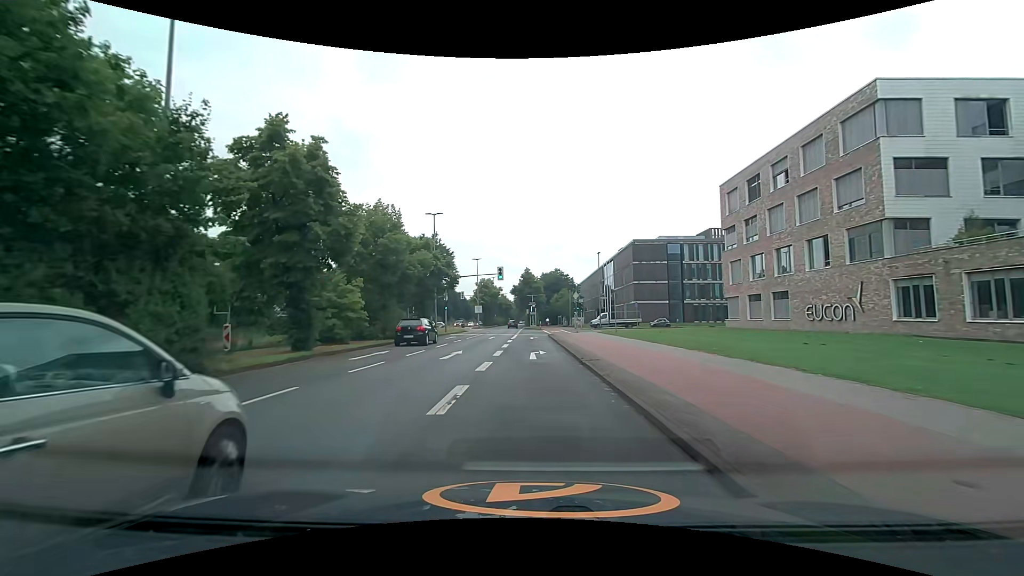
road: secondary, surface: asphalt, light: Day
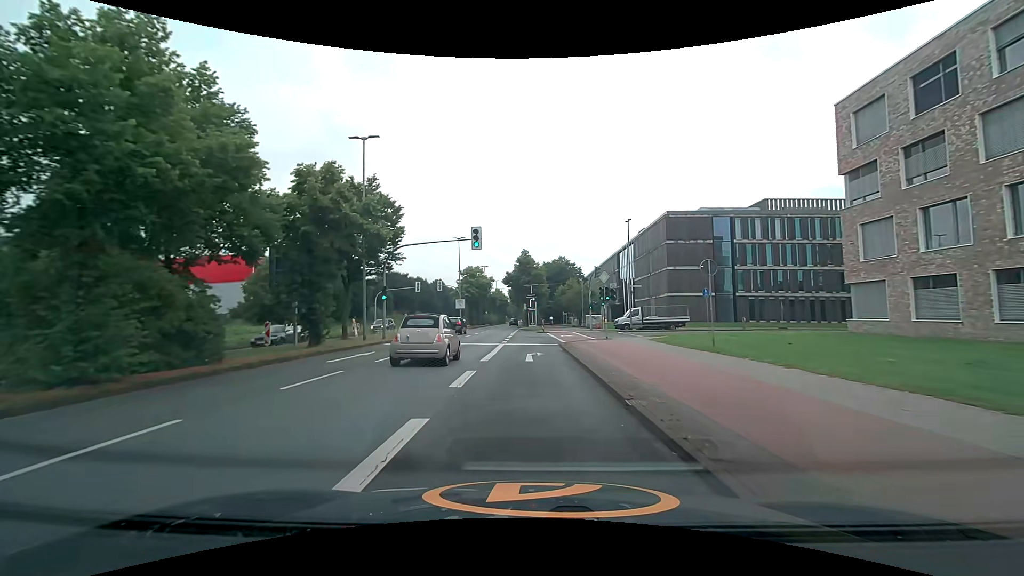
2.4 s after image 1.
(0.0, +21.4) m; 0°
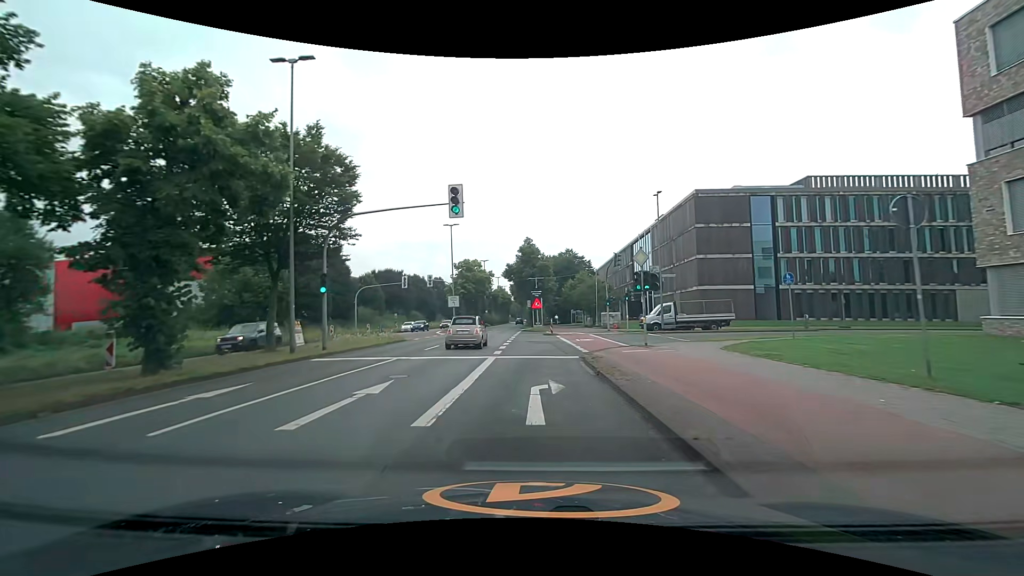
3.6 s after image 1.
(0.0, +9.5) m; 0°
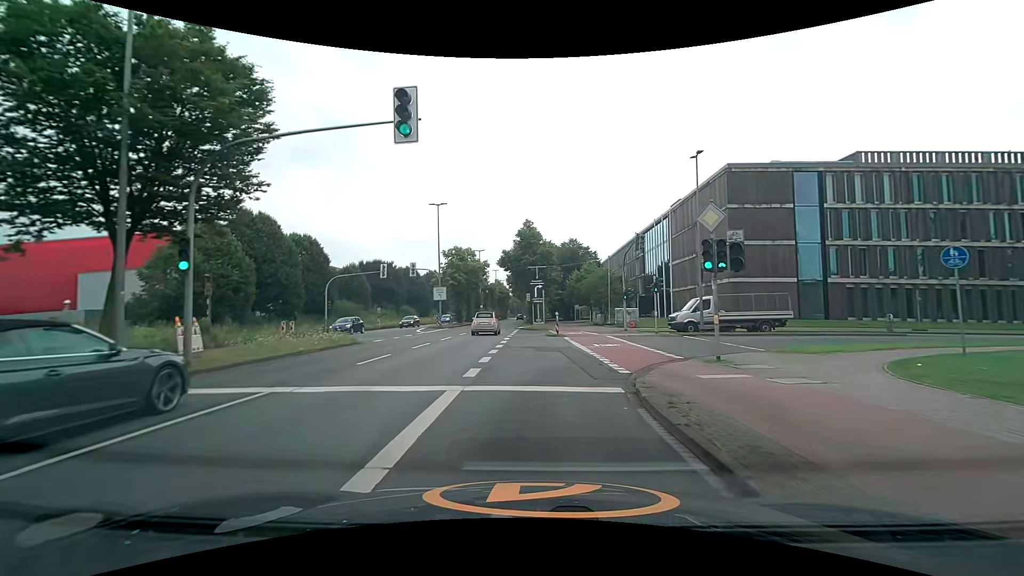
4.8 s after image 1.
(-0.1, +8.4) m; -1°
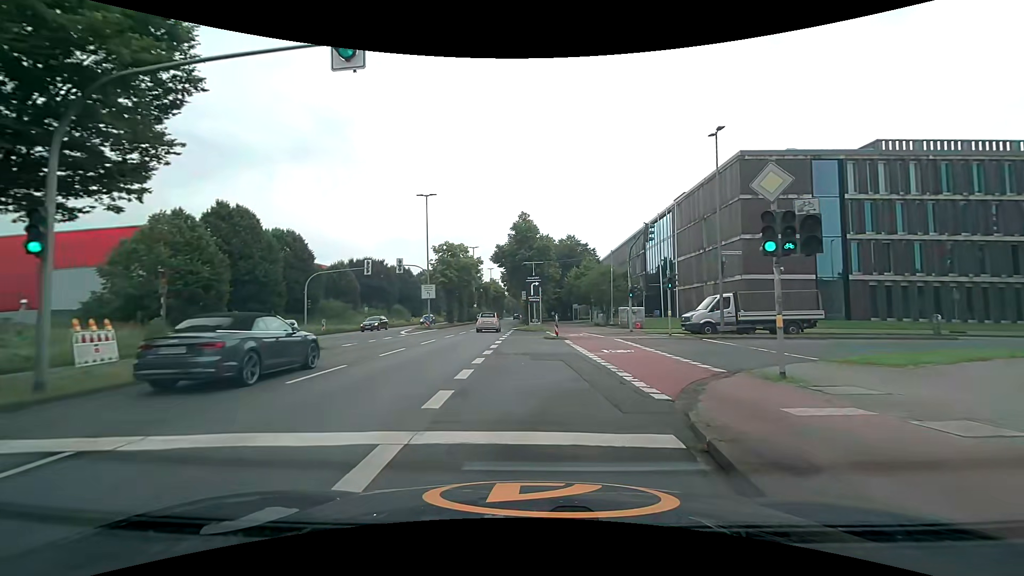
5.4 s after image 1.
(0.0, +3.6) m; 0°
(0, +10) (+5, +18) (+15, +22) (+24, +25) (+34, +26) (+44, +26) (+54, +26) (+64, +26) (+74, +26) (+84, +26) m
